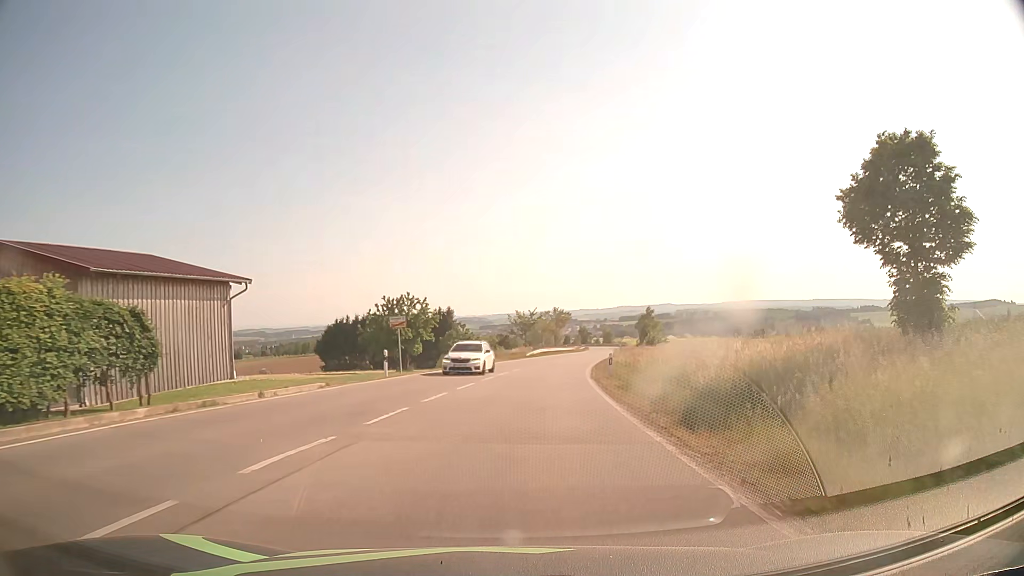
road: secondary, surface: asphalt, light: Day
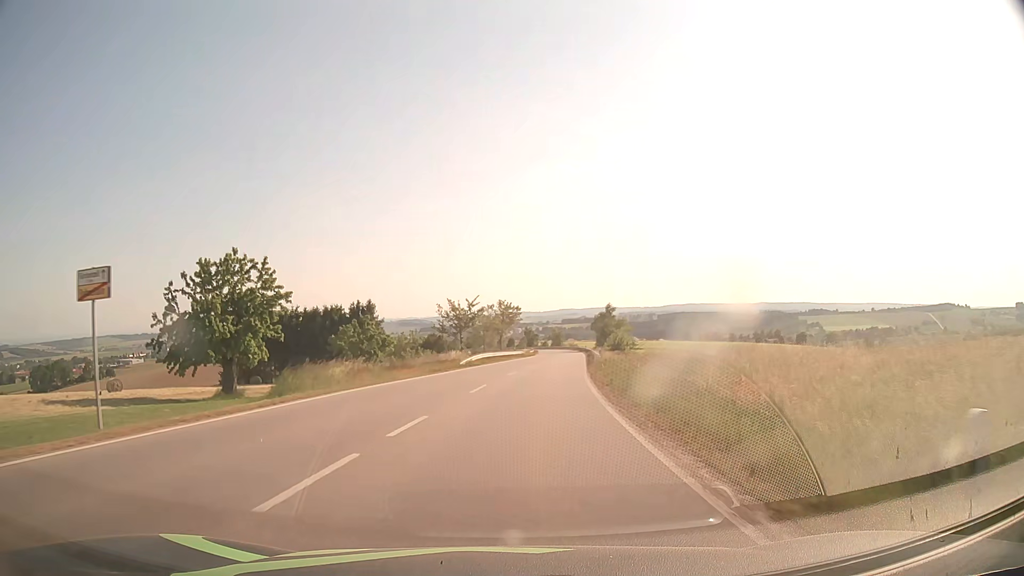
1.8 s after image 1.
(+1.2, +23.6) m; +6°
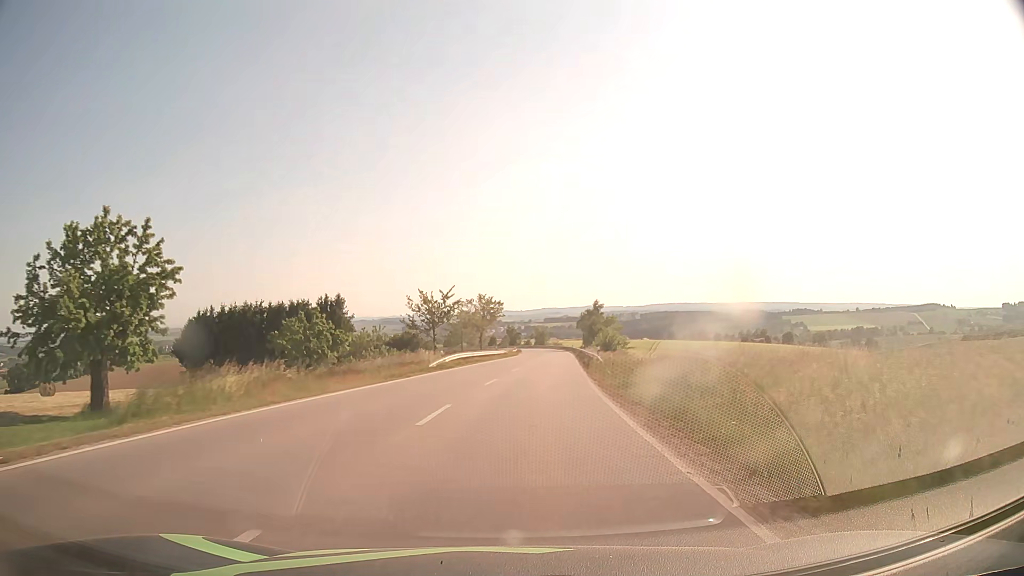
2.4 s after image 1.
(+0.1, +8.4) m; +1°
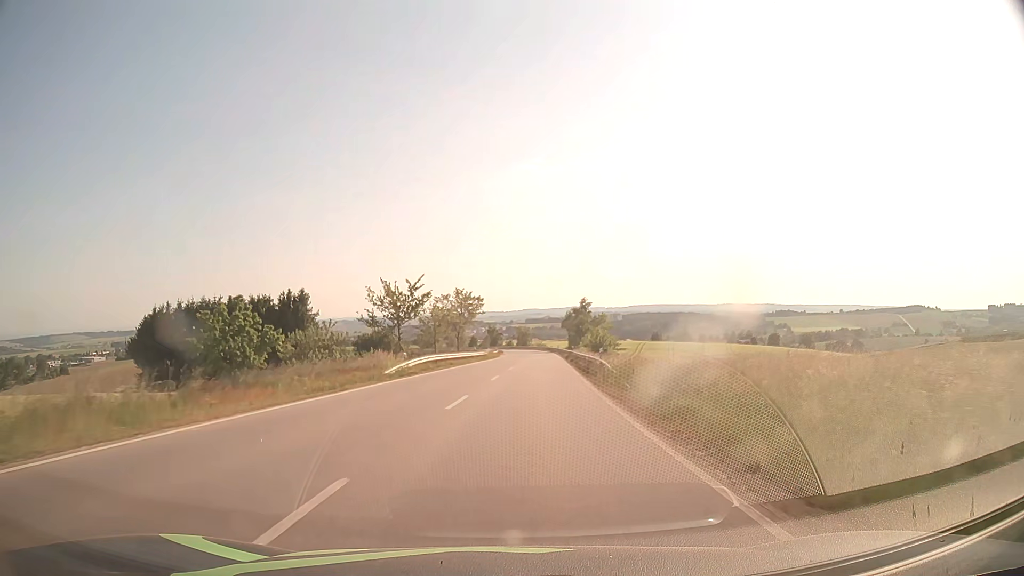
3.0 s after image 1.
(+0.1, +8.7) m; +2°
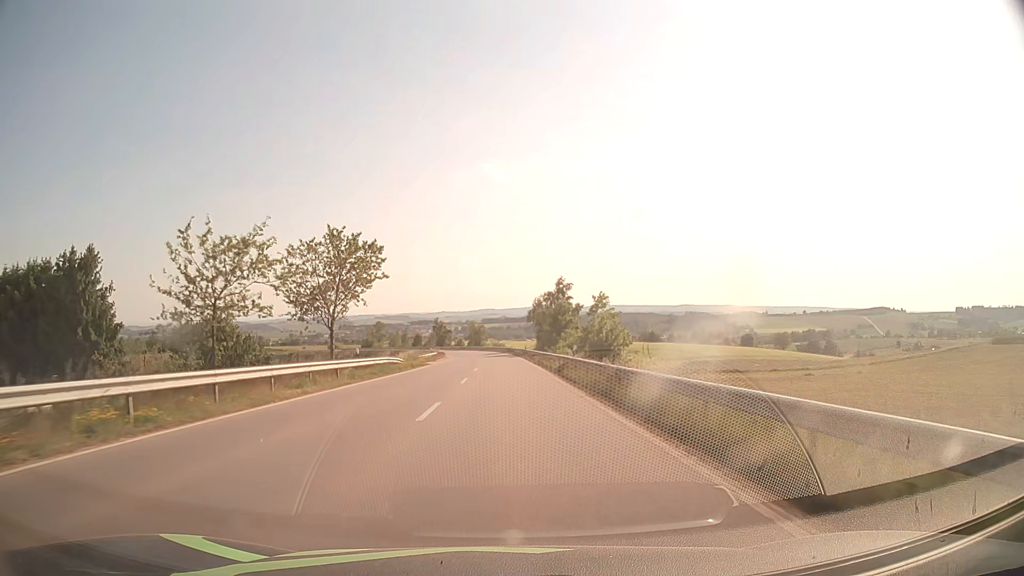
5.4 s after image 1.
(+1.6, +38.5) m; +4°
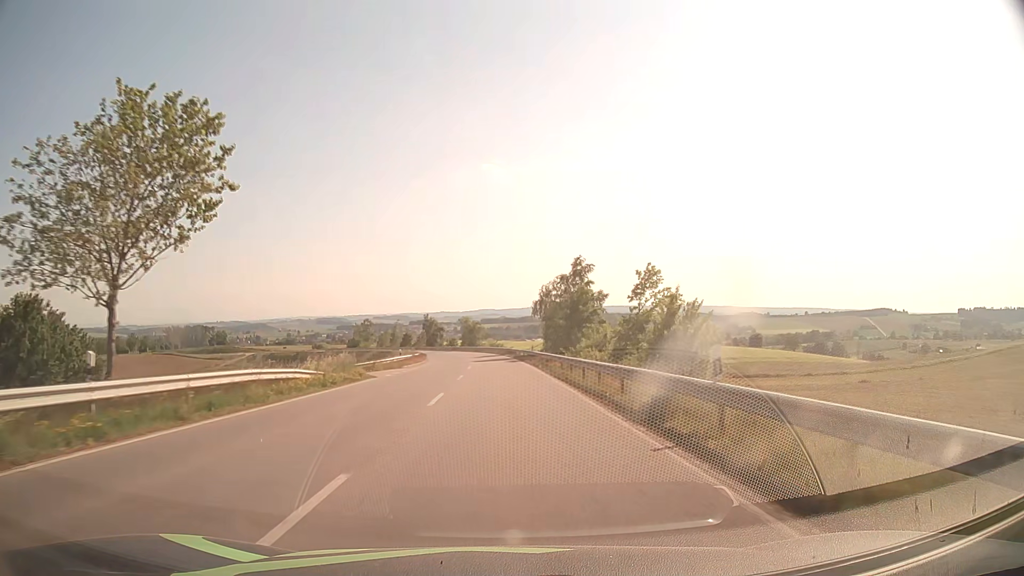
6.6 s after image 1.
(0.0, +21.3) m; 0°
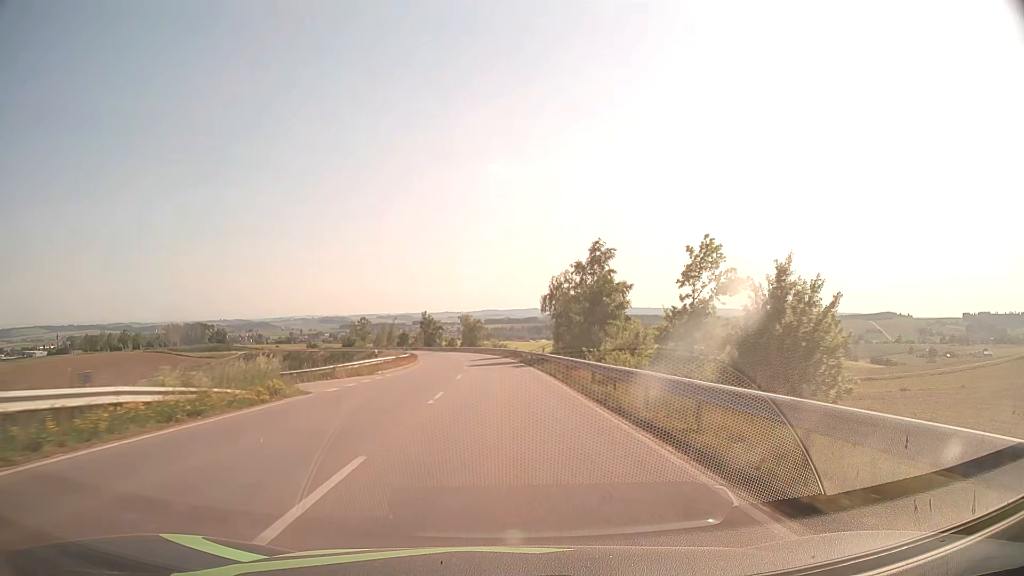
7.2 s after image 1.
(0.0, +11.1) m; 0°
